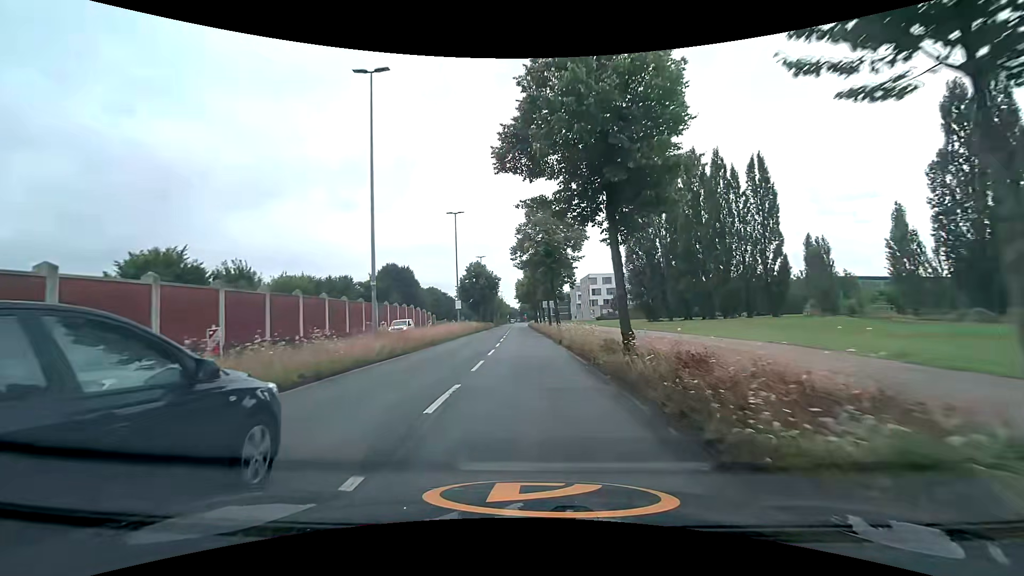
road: secondary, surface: asphalt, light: Day
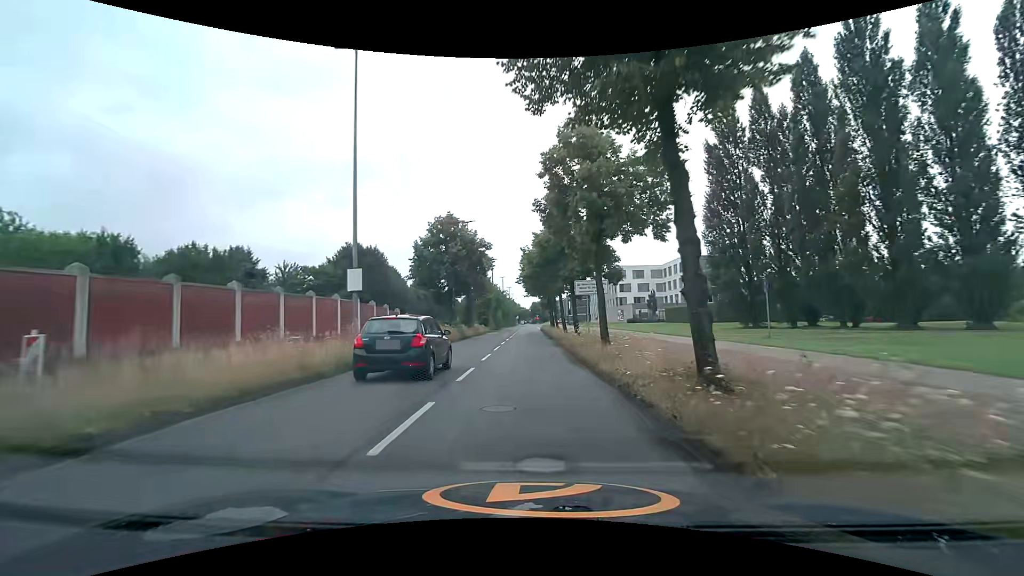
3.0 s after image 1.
(-0.2, +32.1) m; -2°
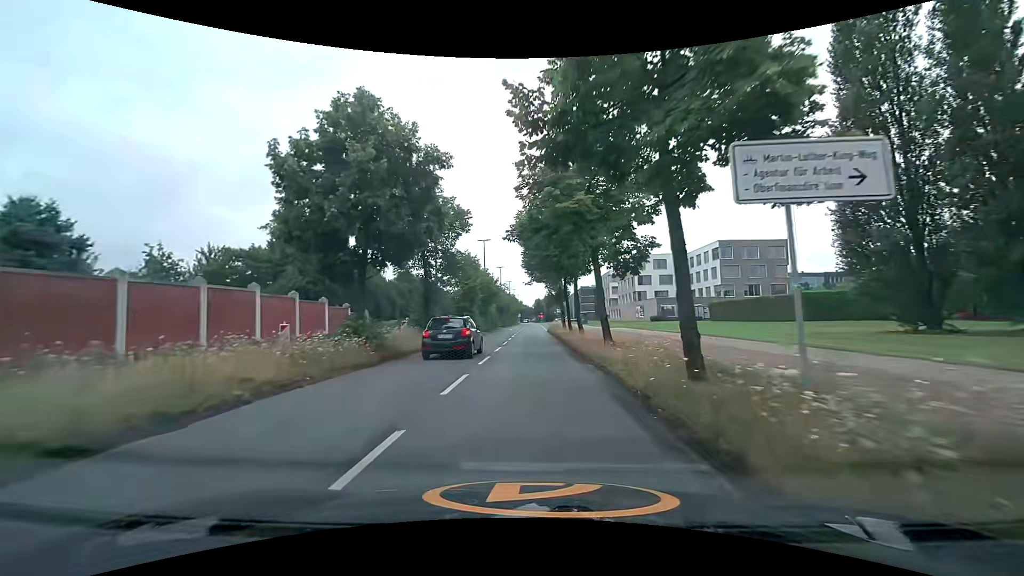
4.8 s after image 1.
(0.0, +20.3) m; -1°
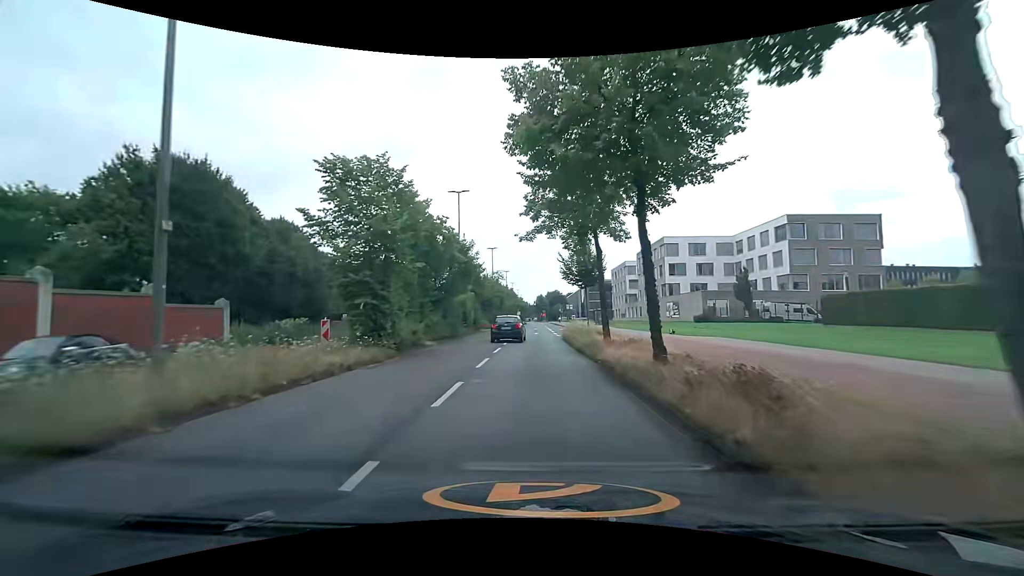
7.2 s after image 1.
(+0.2, +25.6) m; 0°
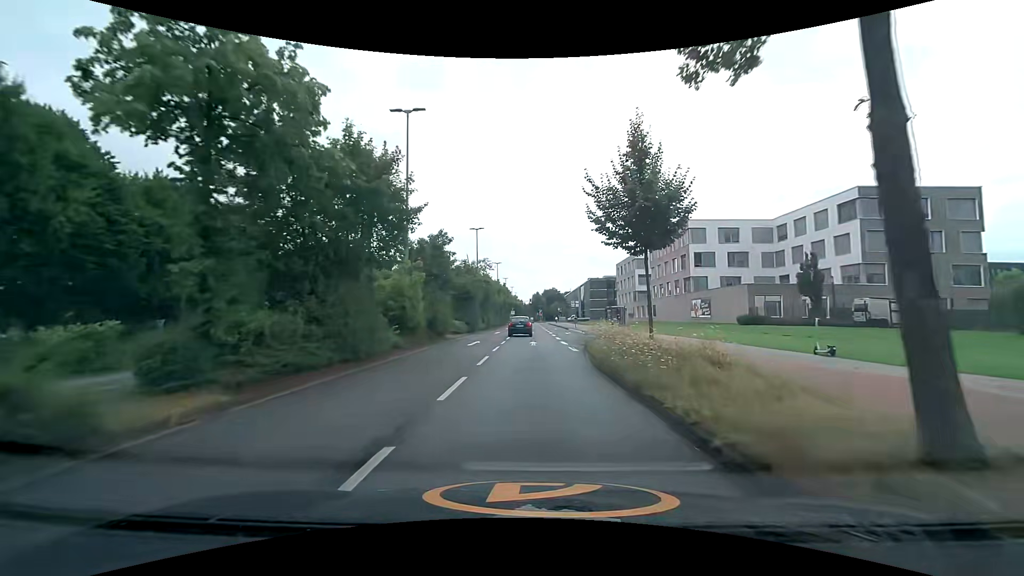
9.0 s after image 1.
(+0.1, +17.0) m; +1°
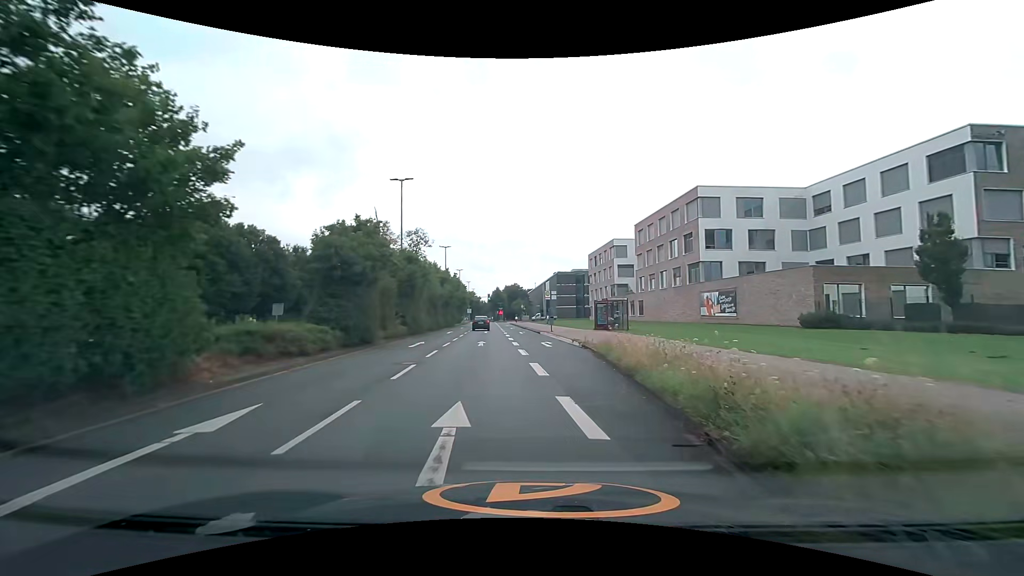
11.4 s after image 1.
(+0.3, +21.3) m; +4°
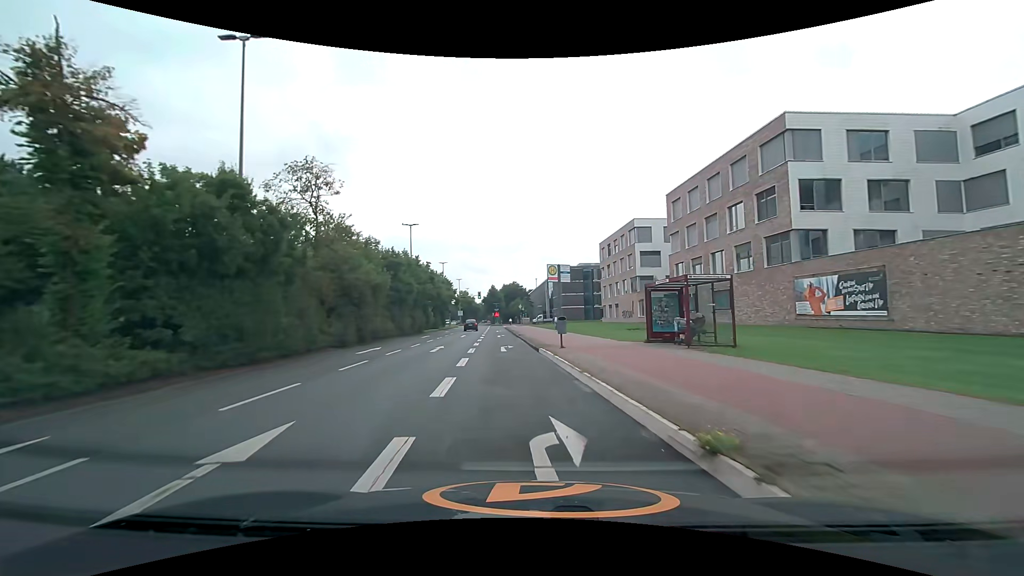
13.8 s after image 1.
(+0.6, +21.2) m; 0°
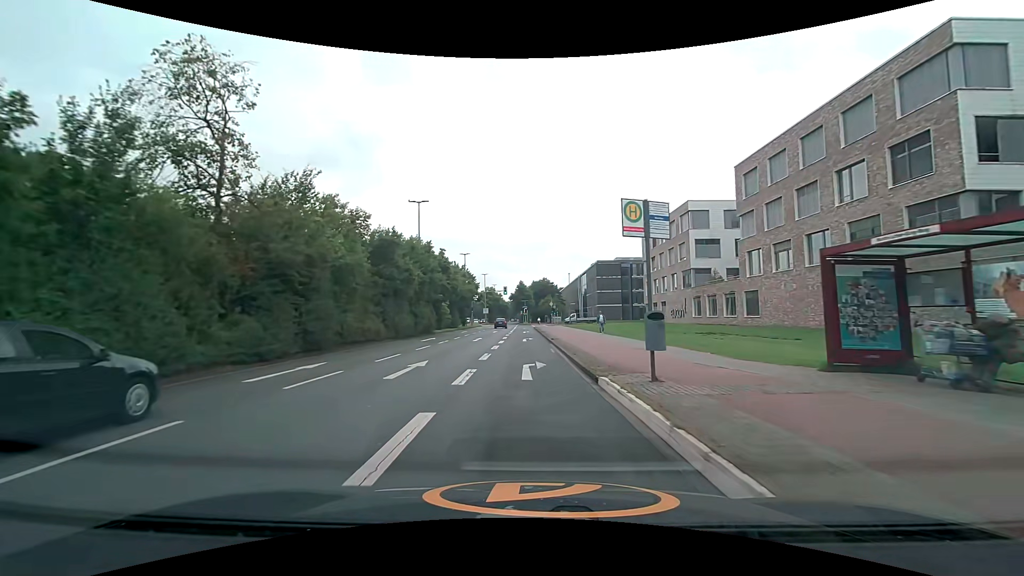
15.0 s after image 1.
(-0.4, +10.9) m; -4°
(0, +10) (0, +20) (-1, +30) (-1, +40) (-1, +50) (-1, +60) (-1, +70) (-1, +80) (0, +90) (+7, +96) m
